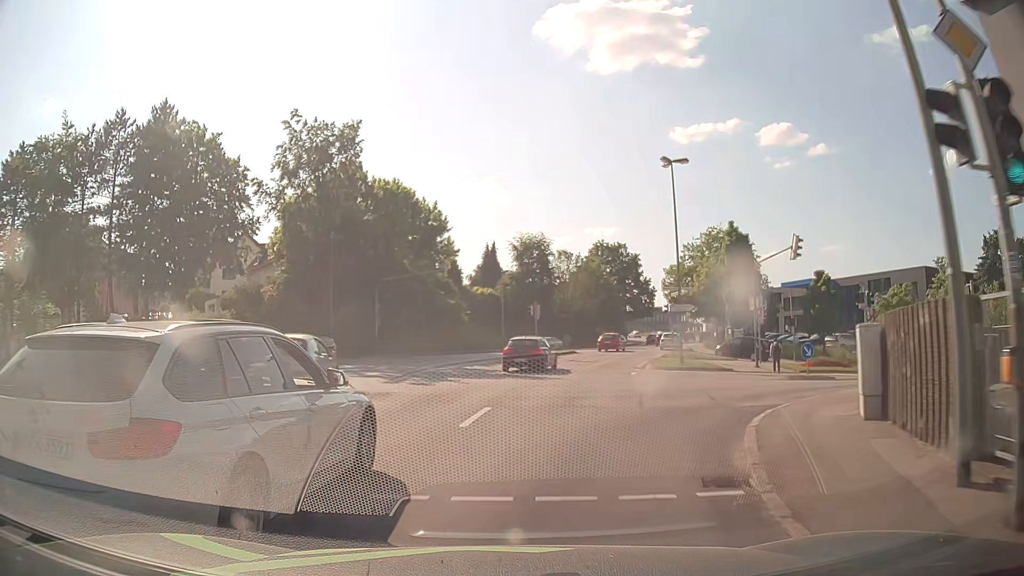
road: tertiary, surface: asphalt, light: Day
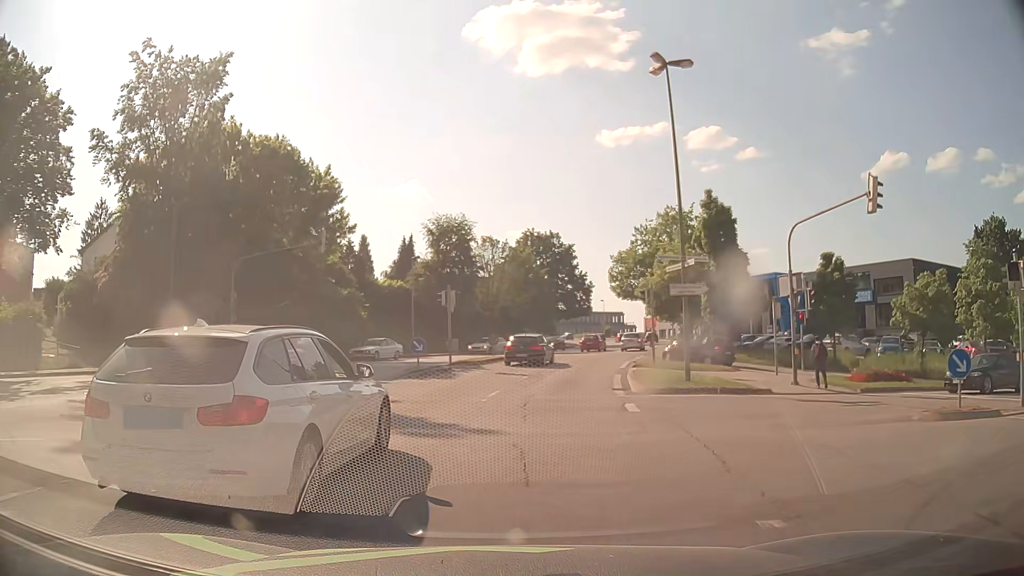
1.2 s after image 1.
(+0.6, +13.1) m; +7°
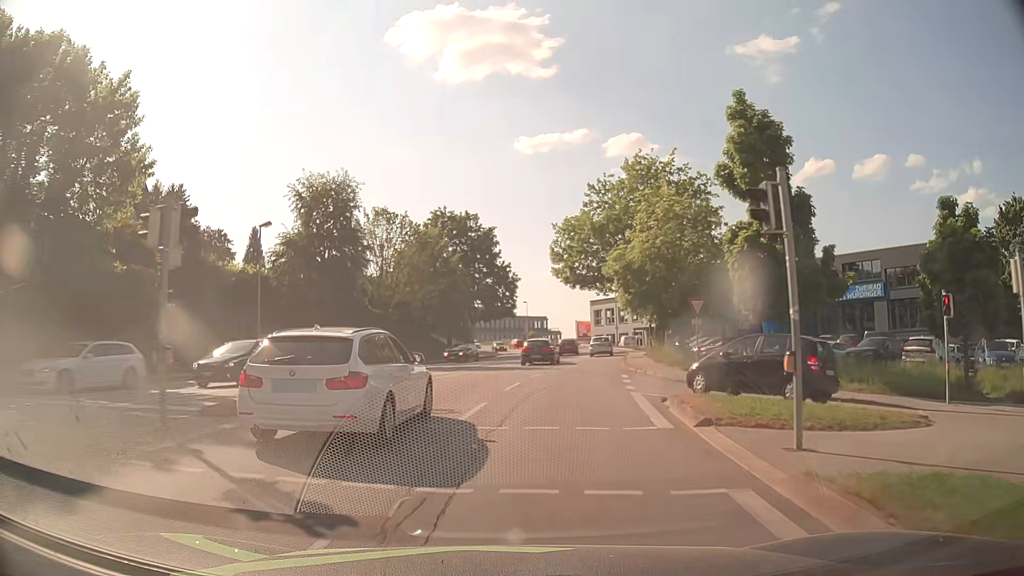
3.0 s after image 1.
(+1.2, +19.2) m; +7°
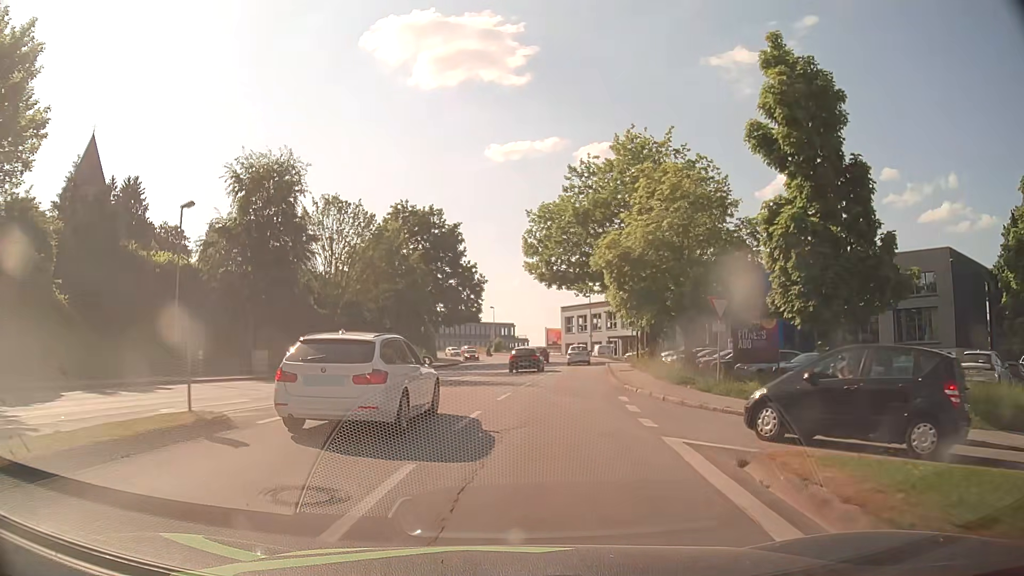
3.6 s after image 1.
(+0.1, +6.5) m; +3°
